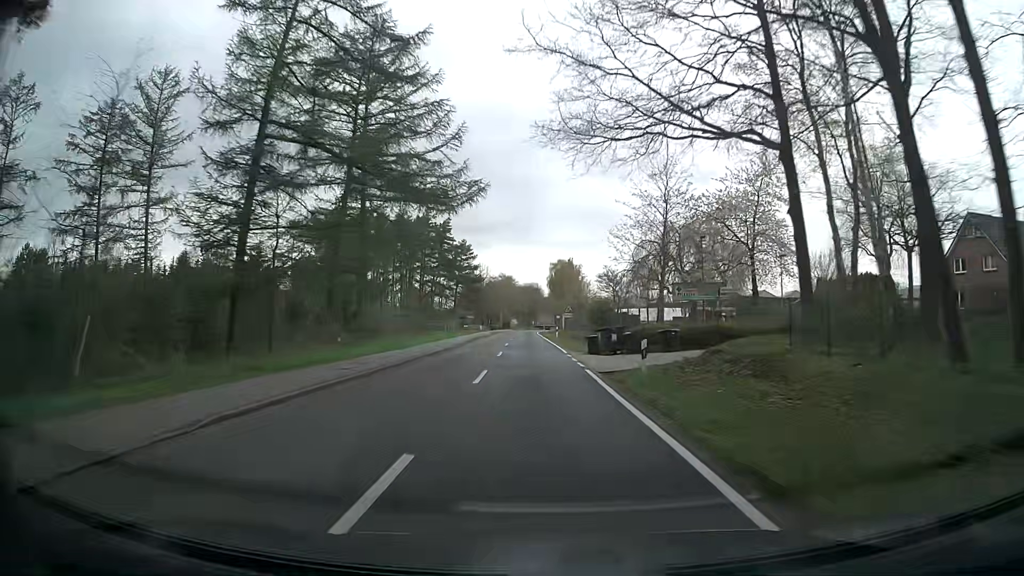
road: secondary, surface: asphalt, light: Day
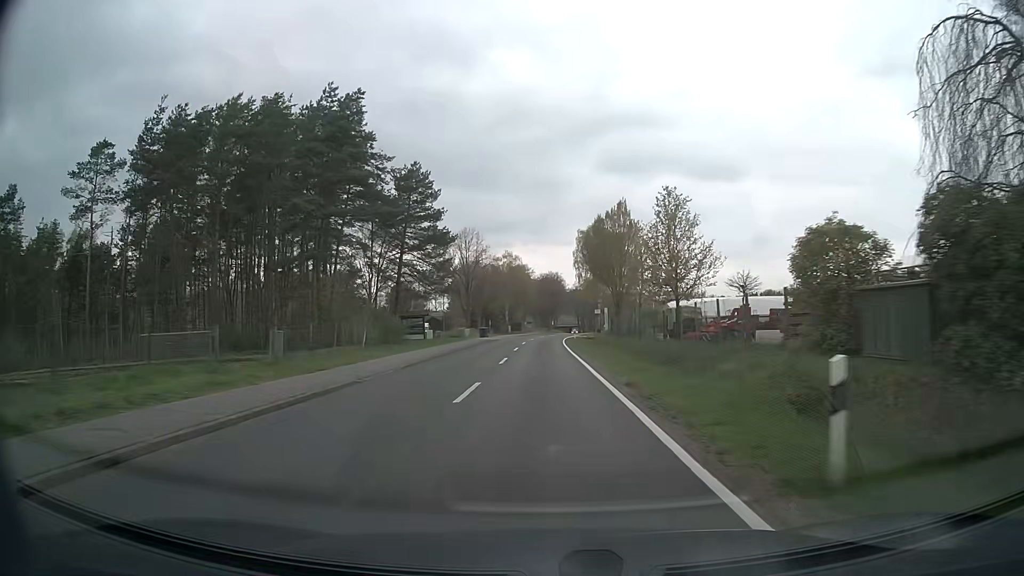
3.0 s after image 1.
(-1.1, +53.7) m; -2°
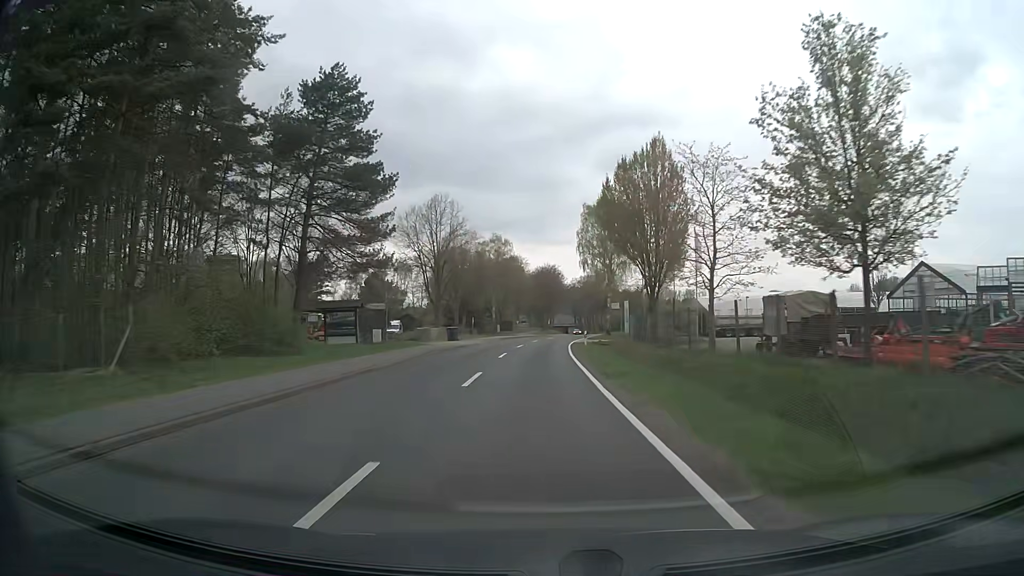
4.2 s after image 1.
(+0.2, +21.5) m; +1°
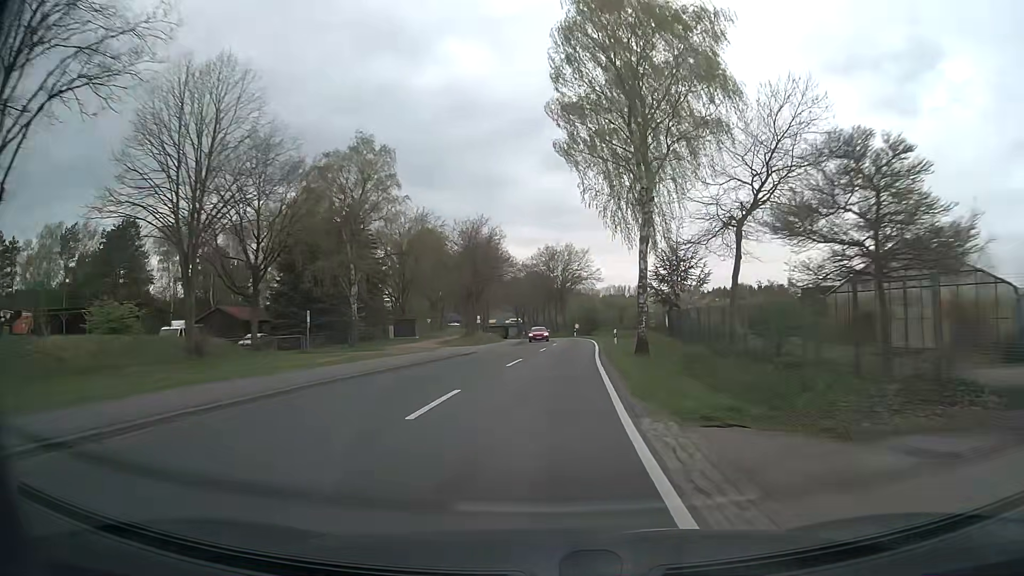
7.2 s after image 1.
(+1.5, +53.9) m; +5°
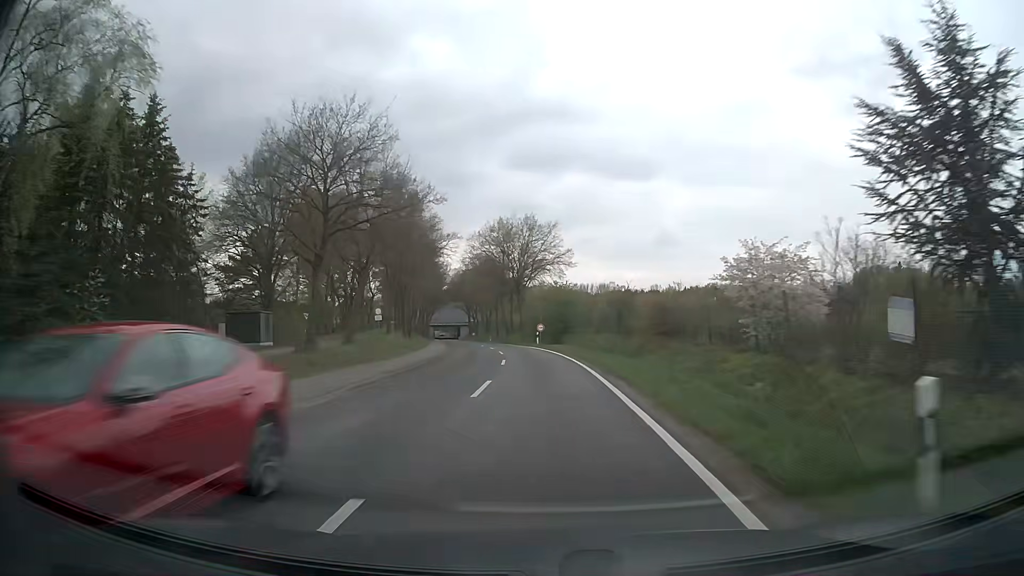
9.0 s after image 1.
(+1.2, +32.4) m; +4°
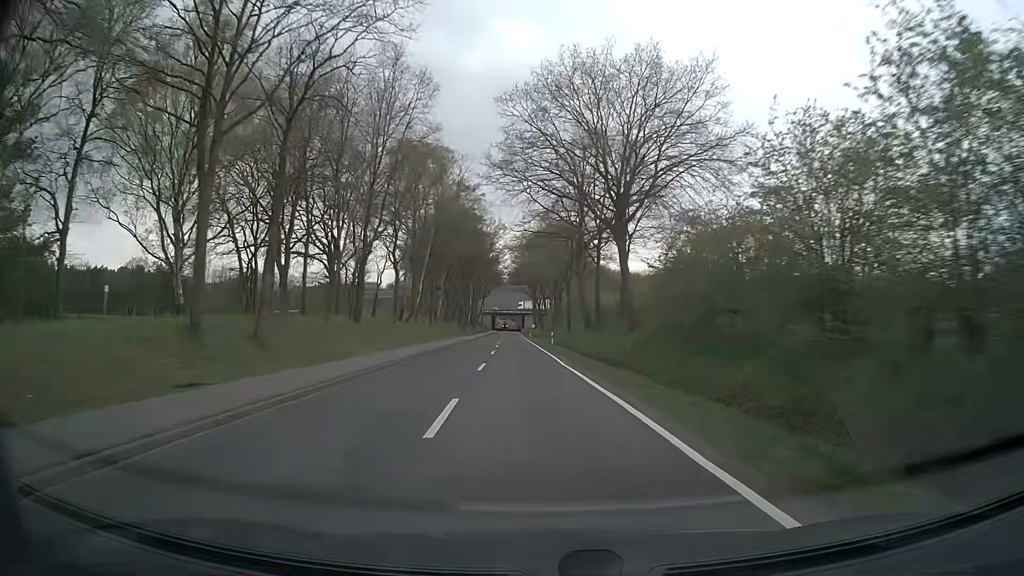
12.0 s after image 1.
(-2.8, +54.1) m; -6°
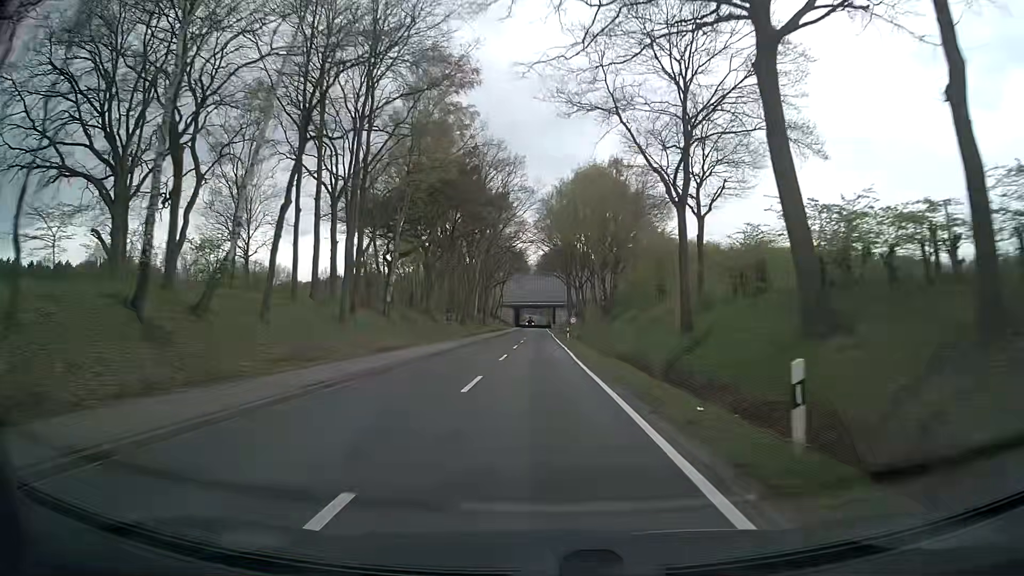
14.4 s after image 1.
(-1.5, +43.4) m; -3°
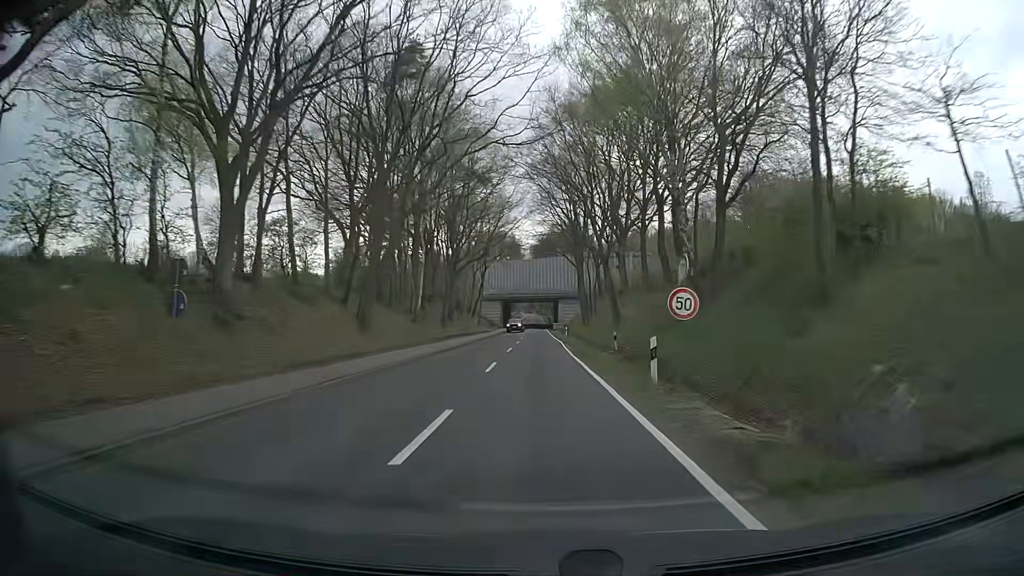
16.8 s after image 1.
(+0.2, +43.4) m; 0°
(0, +10) (0, +20) (0, +30) (+1, +40) (+1, +50) (+1, +60) (+1, +70) (+1, +80) (+1, +90) (+1, +100) m
